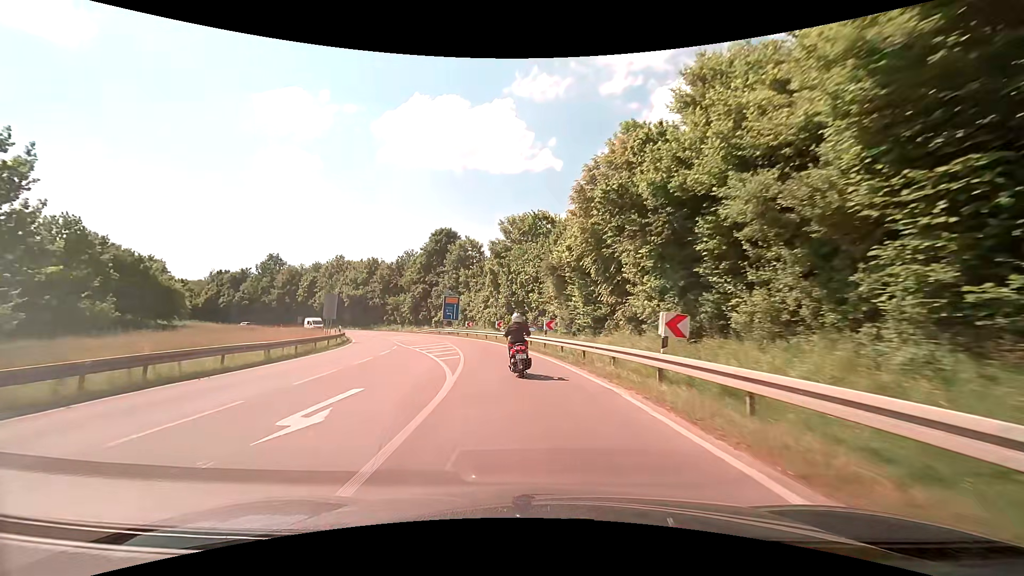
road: secondary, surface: asphalt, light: Day
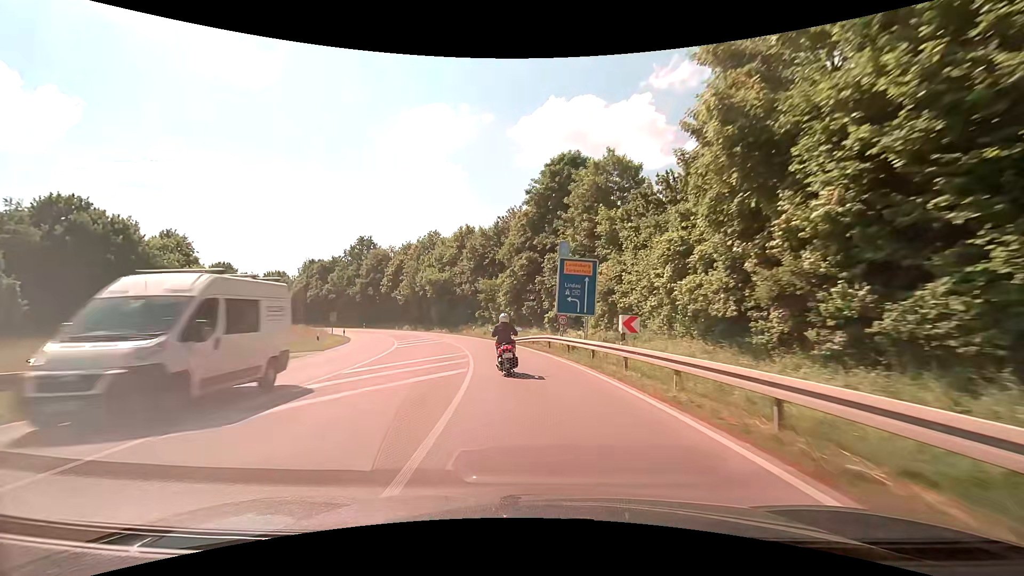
(-5.3, +39.3) m; -15°
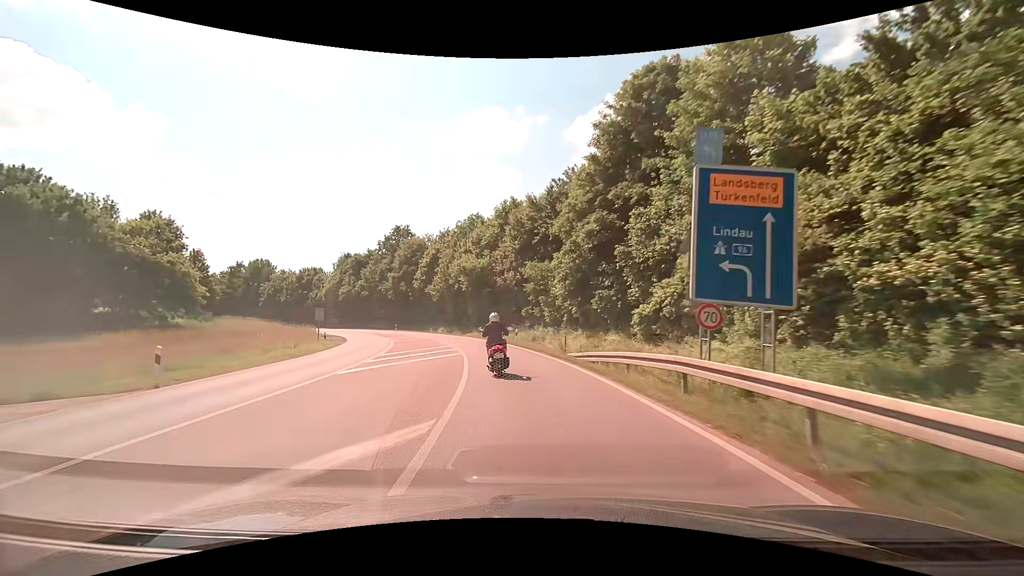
(-1.0, +16.6) m; -6°
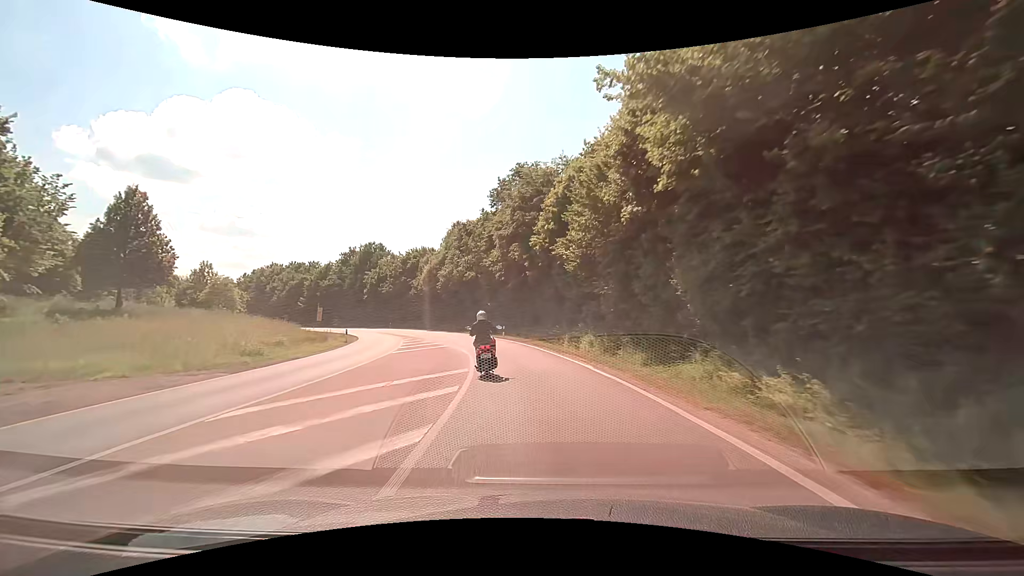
(-6.6, +41.2) m; -18°
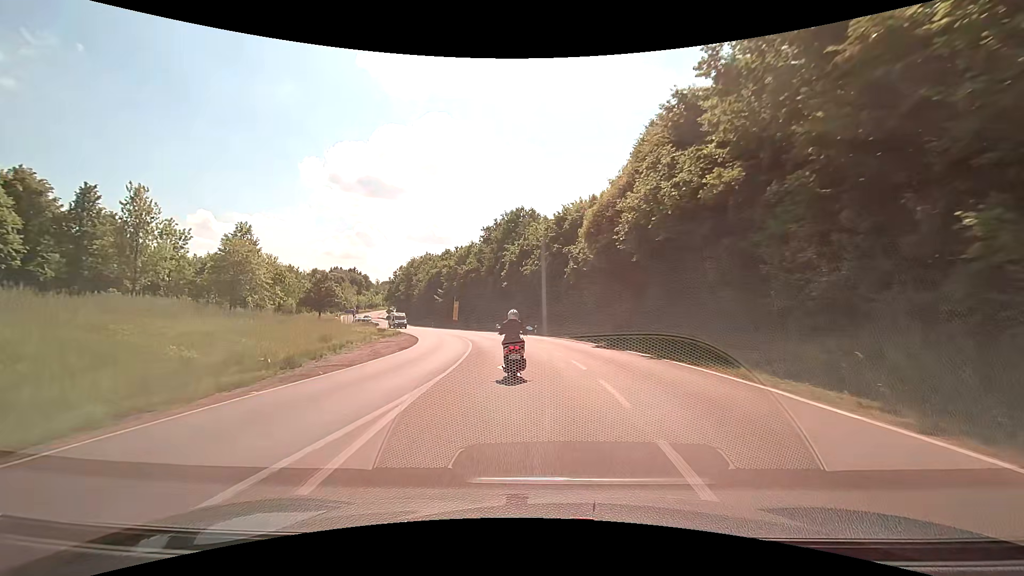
(-7.1, +39.1) m; -21°
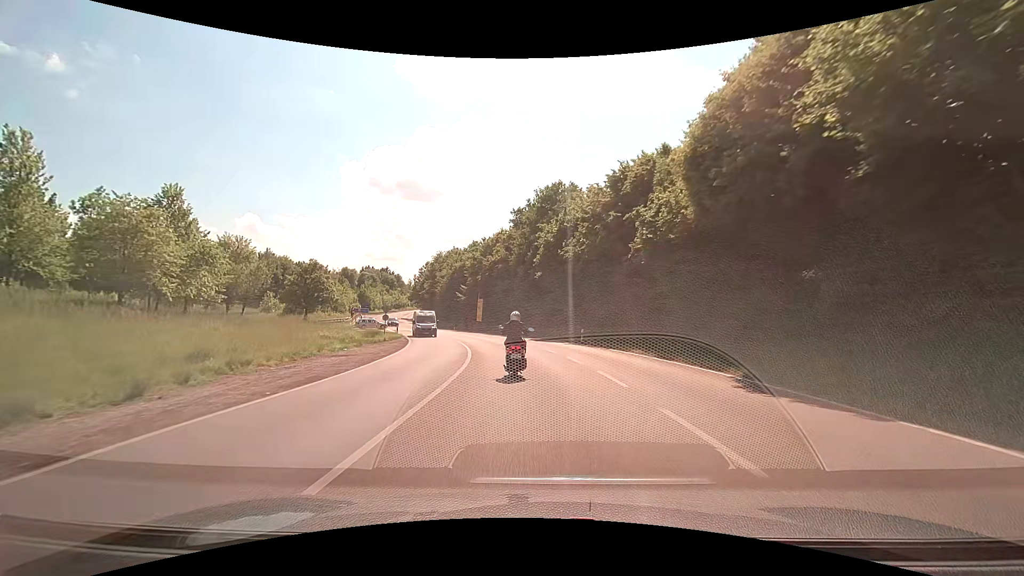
(-0.6, +15.4) m; -5°
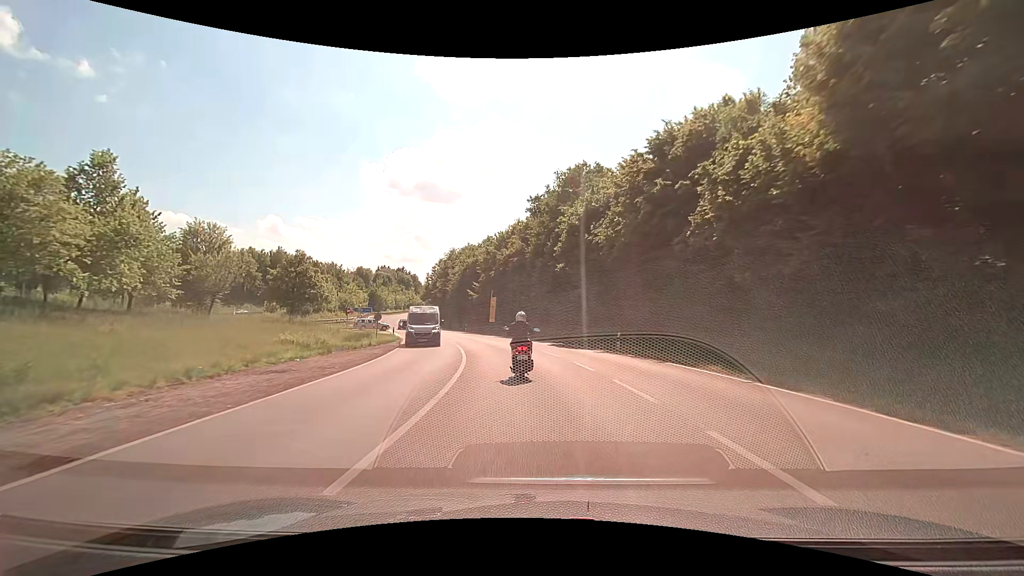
(-0.1, +7.8) m; -2°
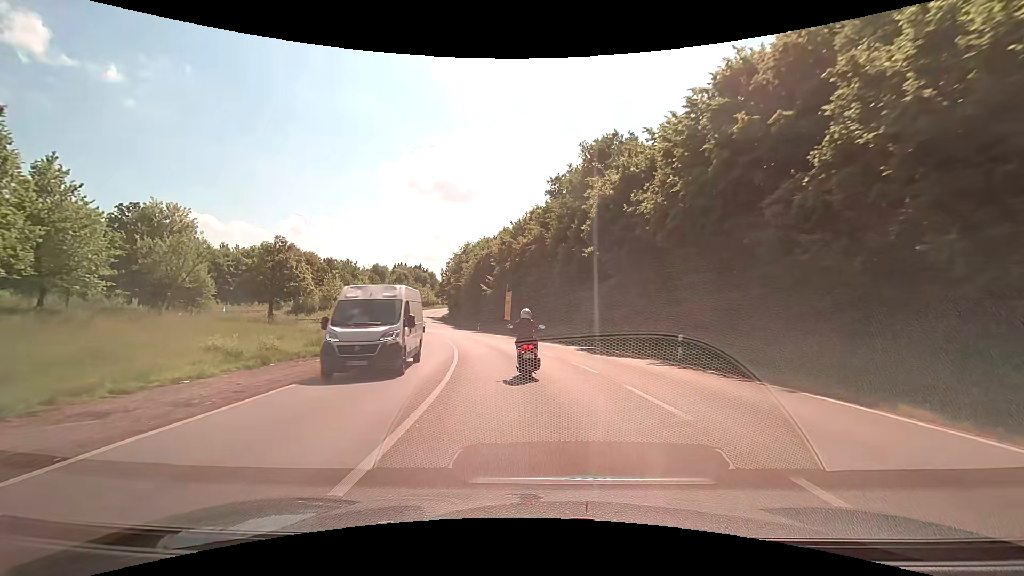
(-0.1, +7.7) m; -2°
(0, +10) (-1, +20) (-3, +30) (-5, +40) (-8, +49) (-13, +58) (-22, +61) (-32, +59) (-41, +56) (-51, +55) m
